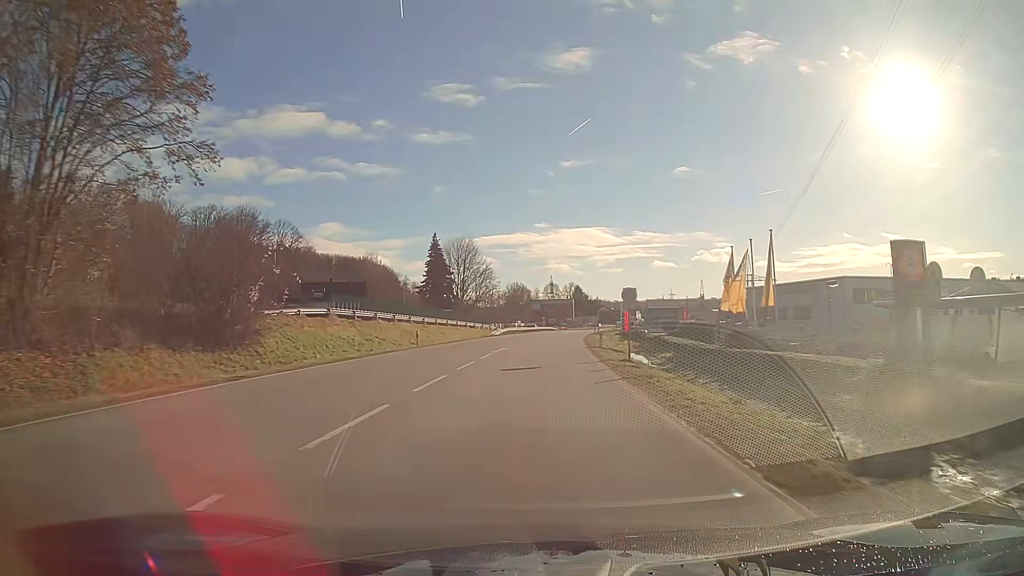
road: primary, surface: asphalt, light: Day
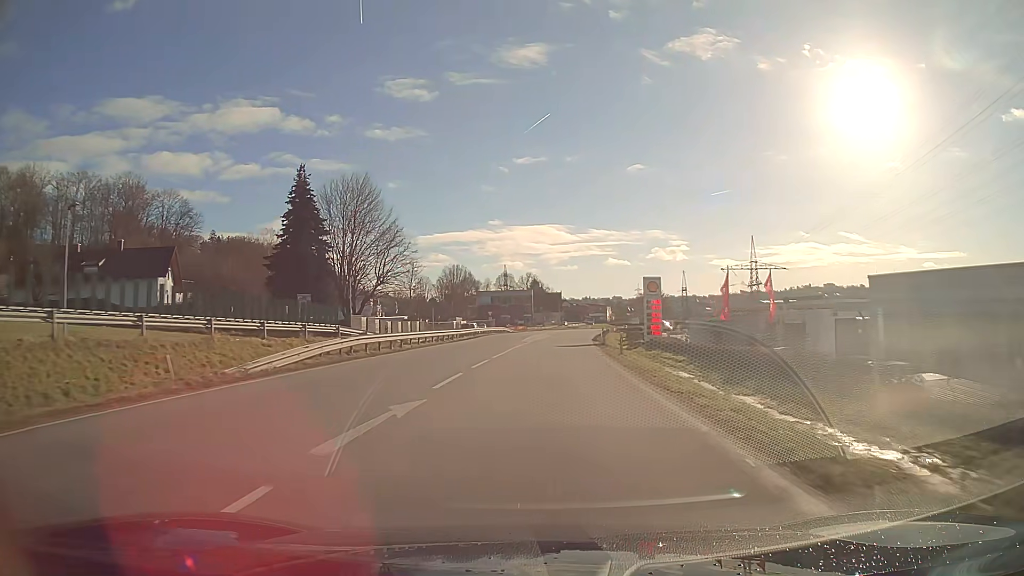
(+1.7, +54.0) m; +4°
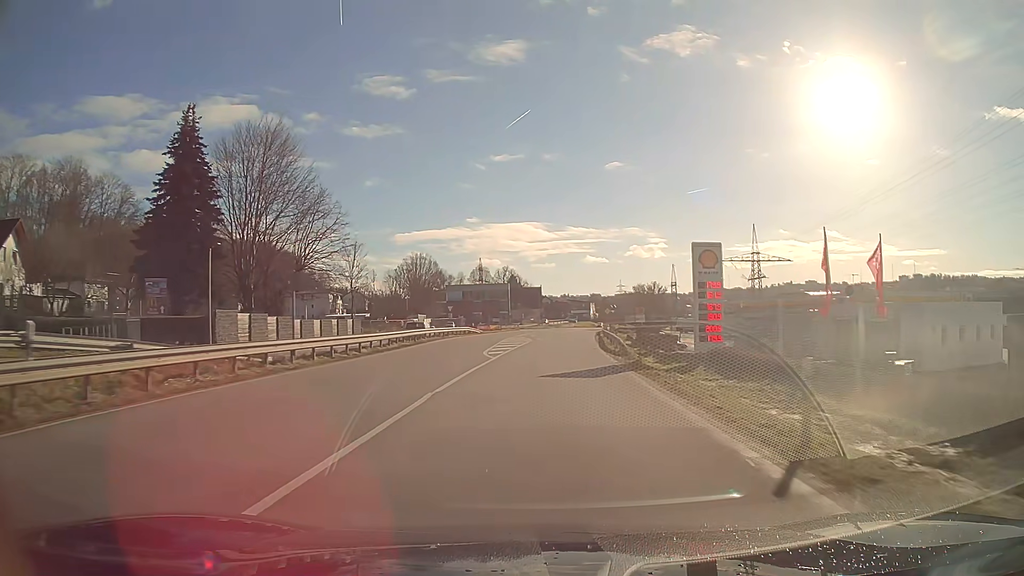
(+0.4, +21.6) m; +2°
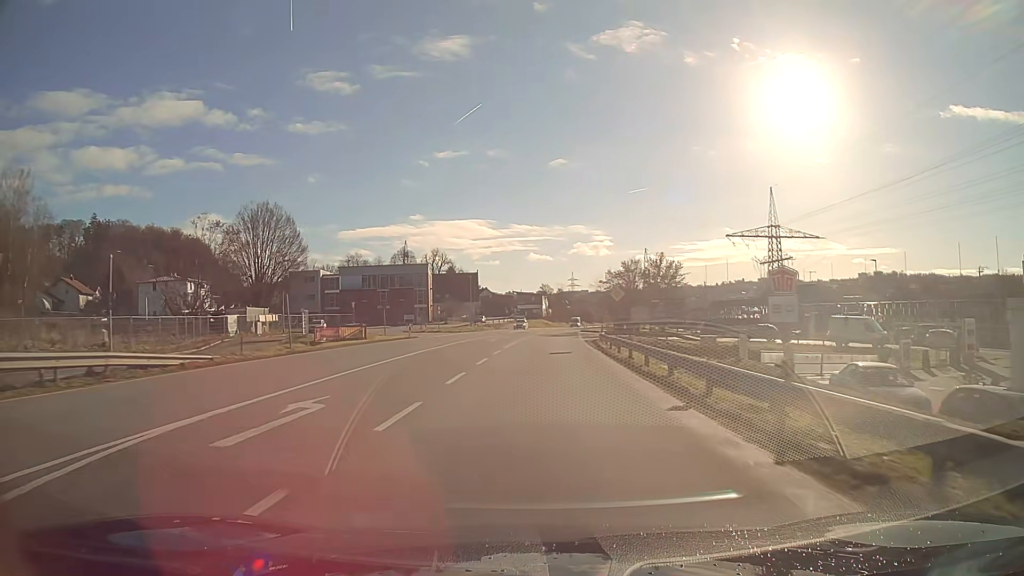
(+2.2, +54.1) m; +4°
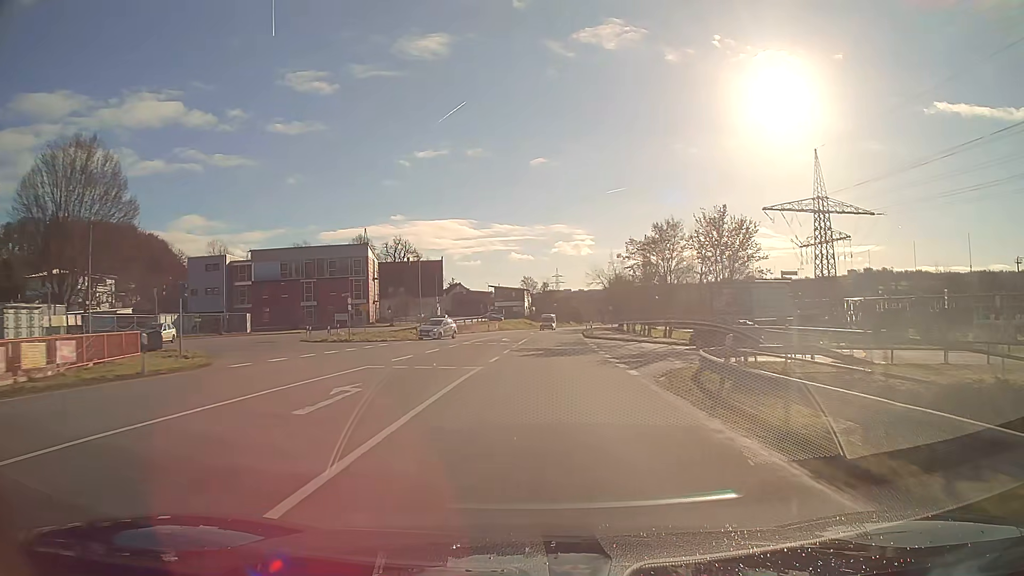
(+0.5, +32.4) m; +2°
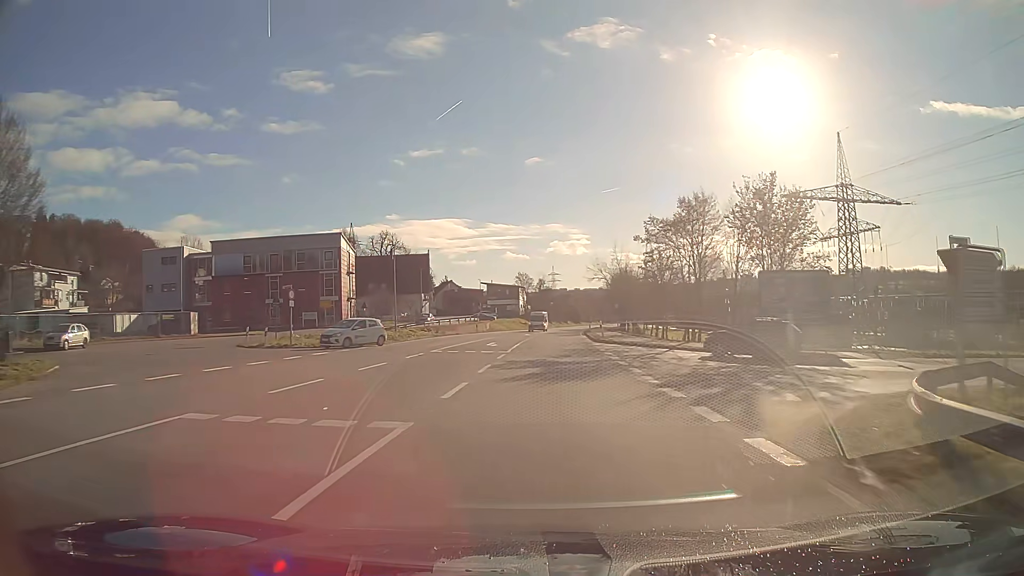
(0.0, +10.8) m; 0°
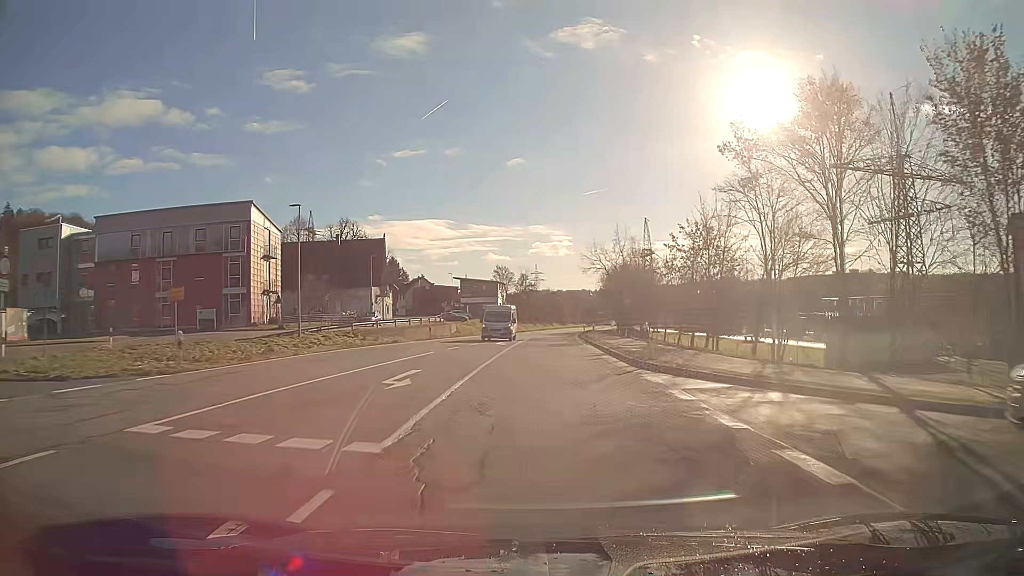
(+0.3, +21.6) m; +2°
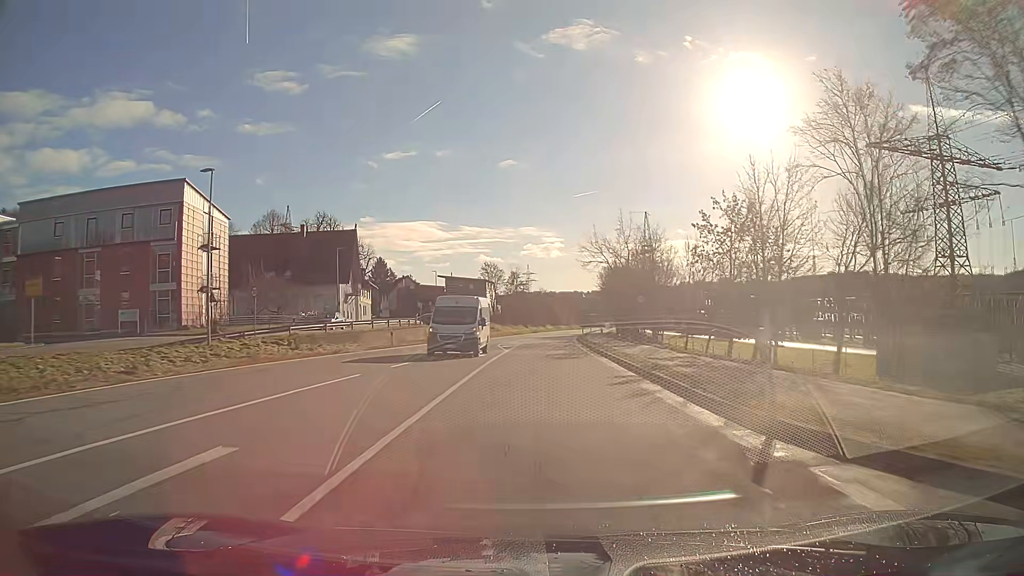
(+0.1, +10.8) m; +1°
